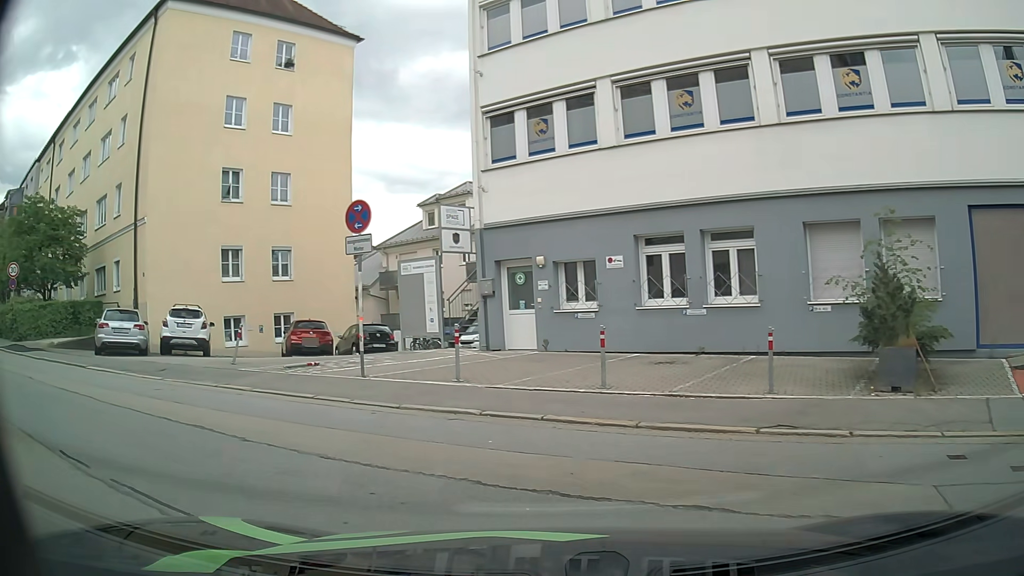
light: Day
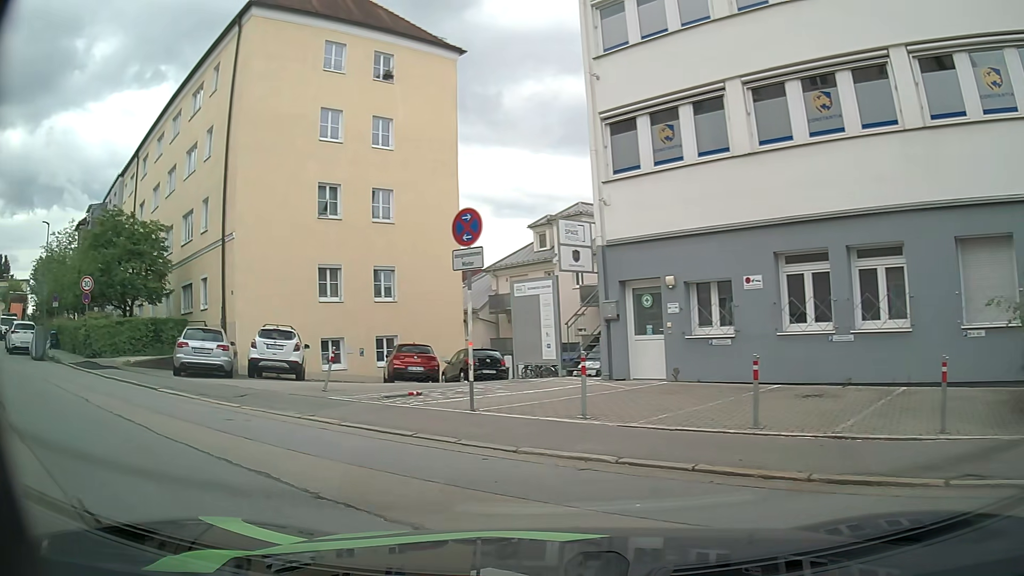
(-0.1, +1.6) m; -9°
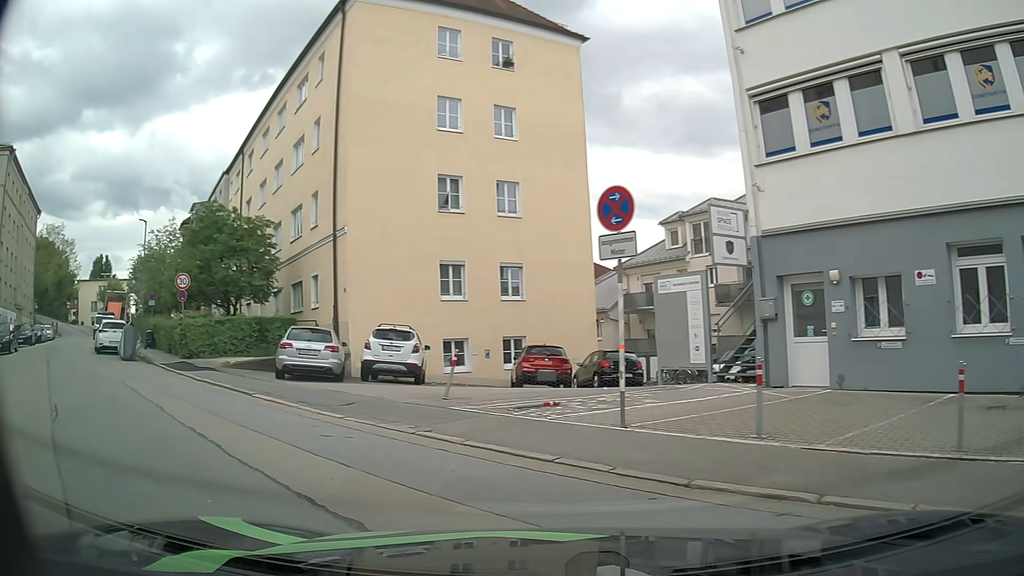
(-0.2, +1.7) m; -12°
